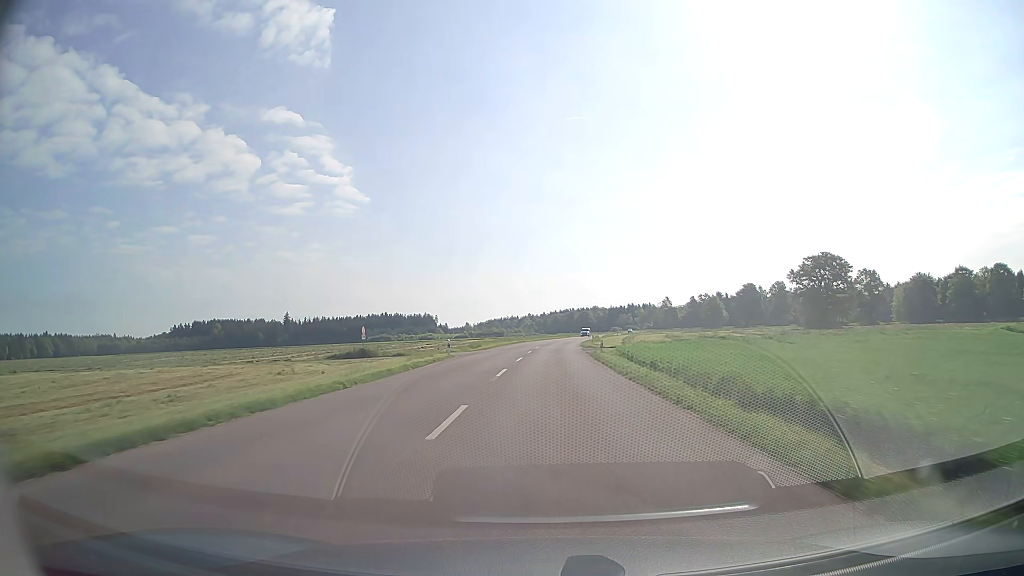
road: tertiary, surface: asphalt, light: Day
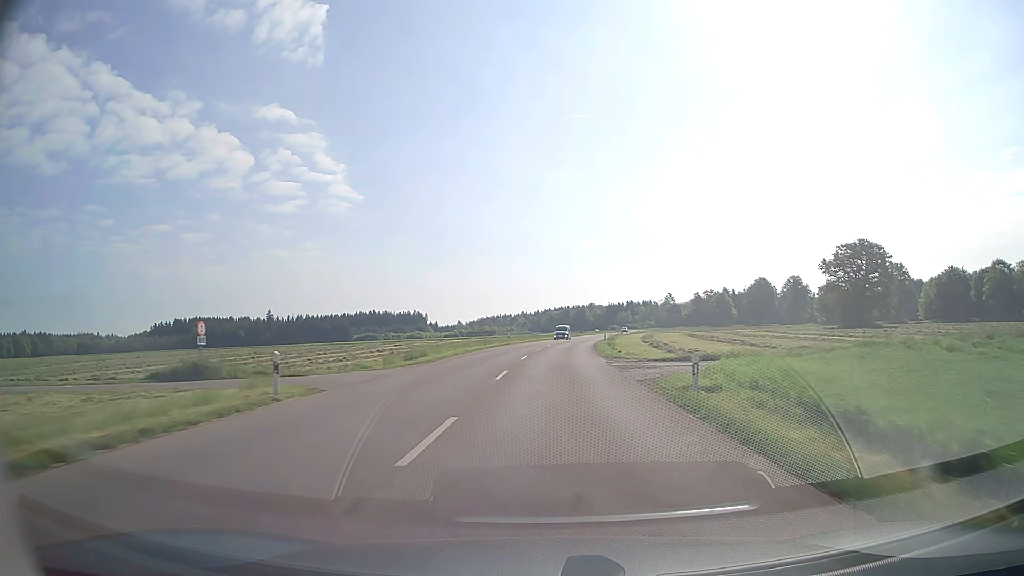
(+0.1, +25.3) m; 0°
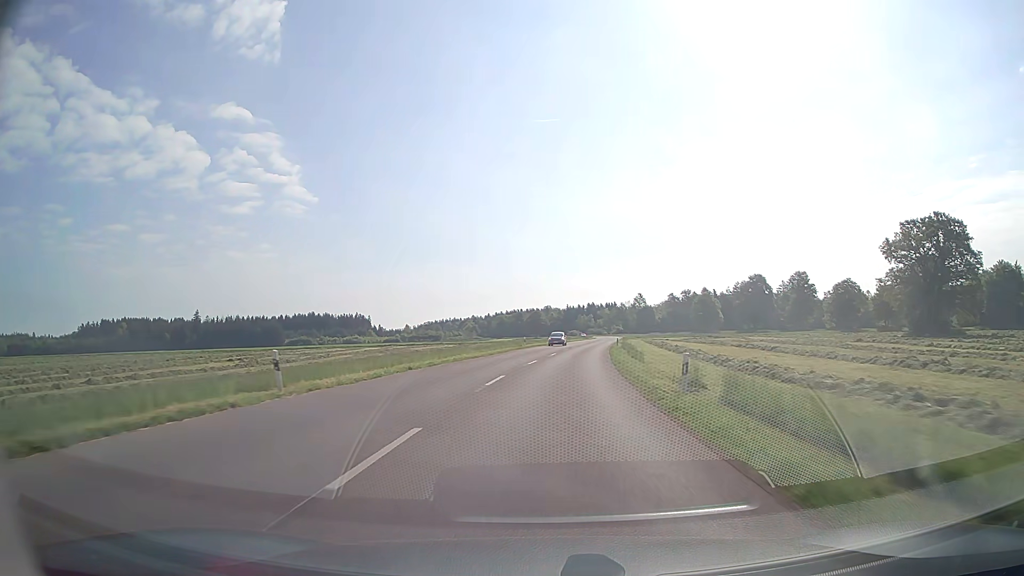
(+1.6, +49.4) m; +4°
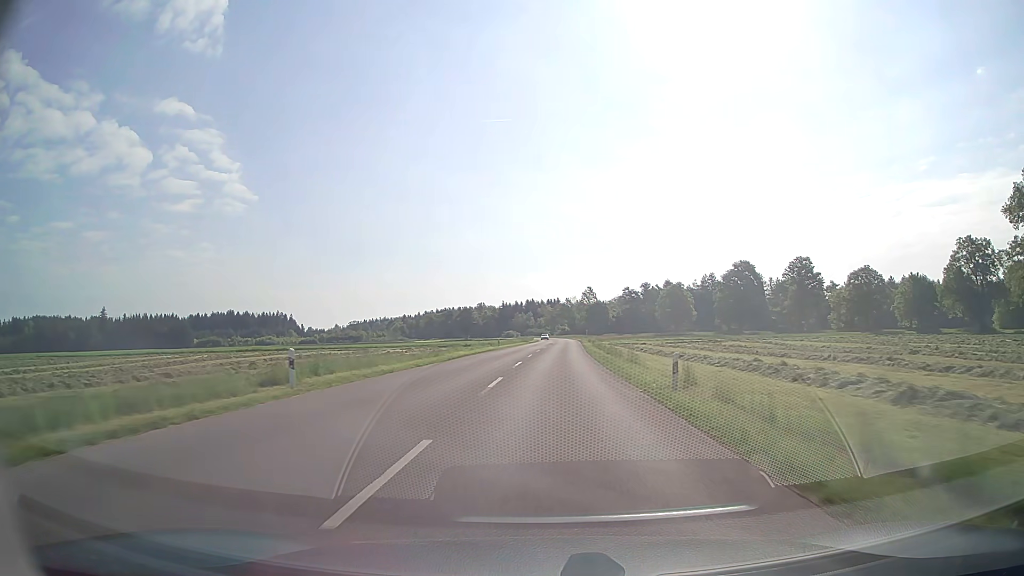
(+2.4, +49.3) m; +5°
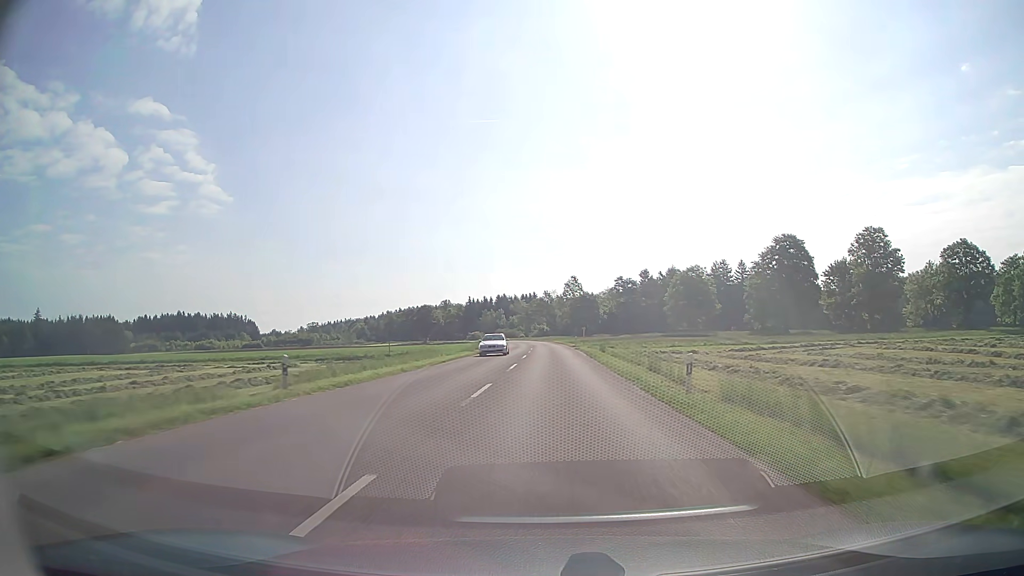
(+1.0, +50.6) m; +2°
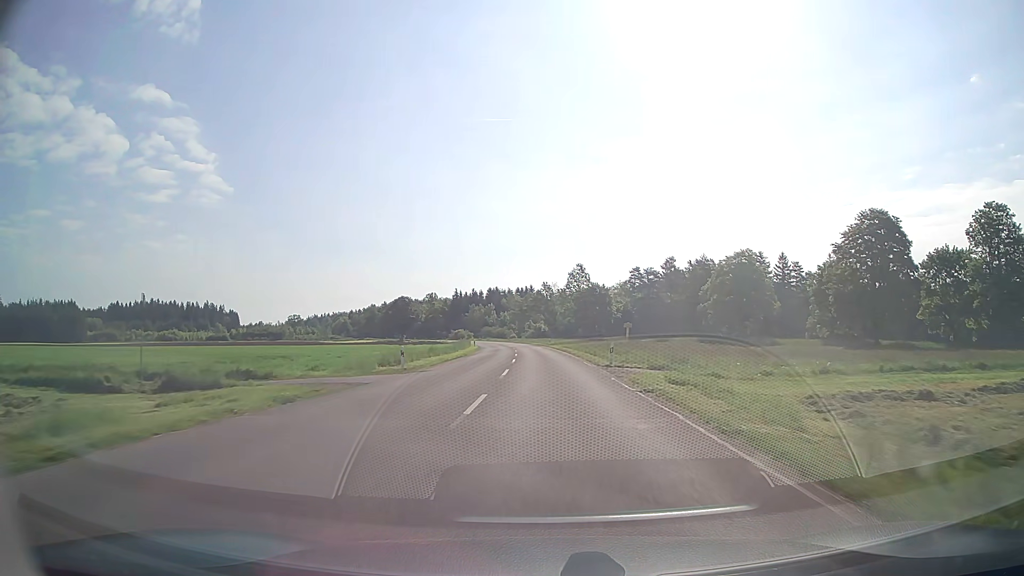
(+0.2, +38.5) m; 0°
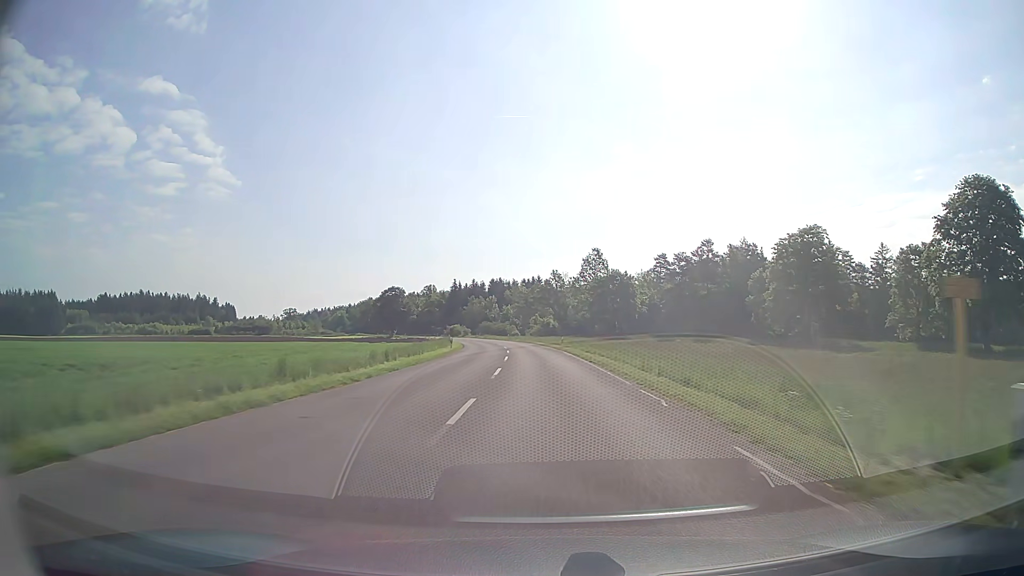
(-0.1, +25.7) m; -1°
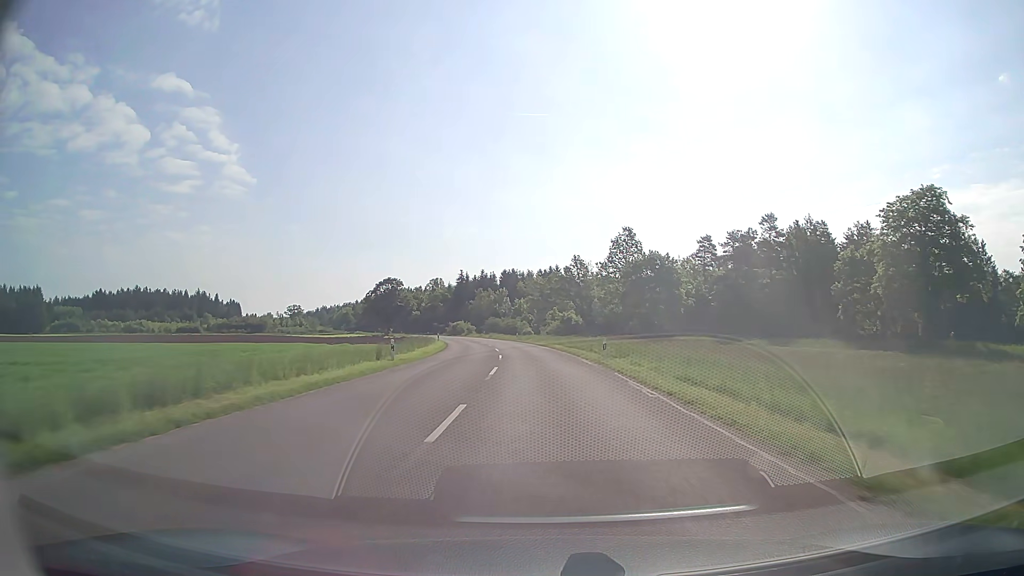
(-0.3, +25.6) m; -1°
(0, +10) (0, +20) (-1, +30) (-1, +40) (-2, +50) (-3, +60) (-5, +70) (-6, +80) (-8, +89) (-11, +99) m
